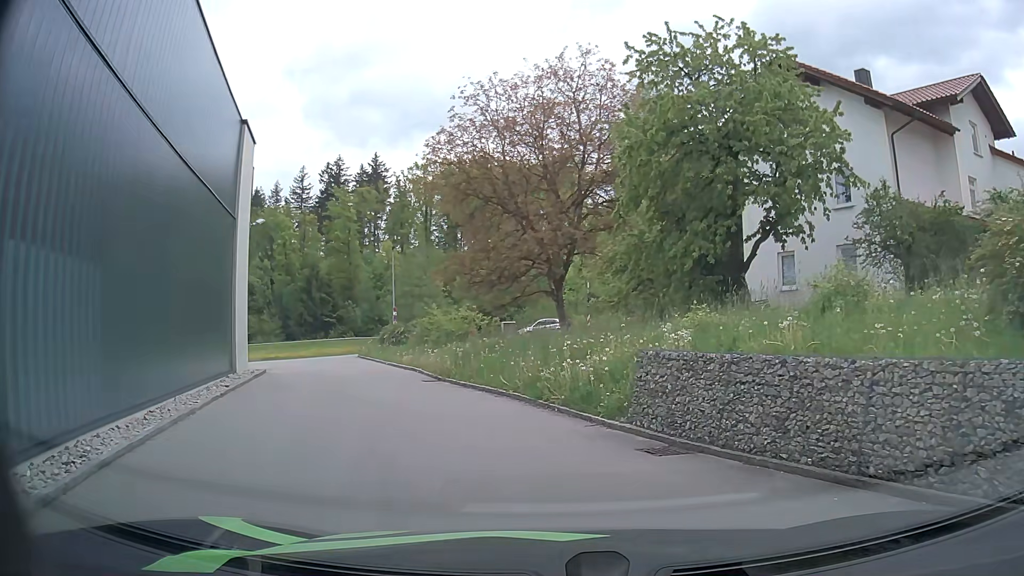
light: Day
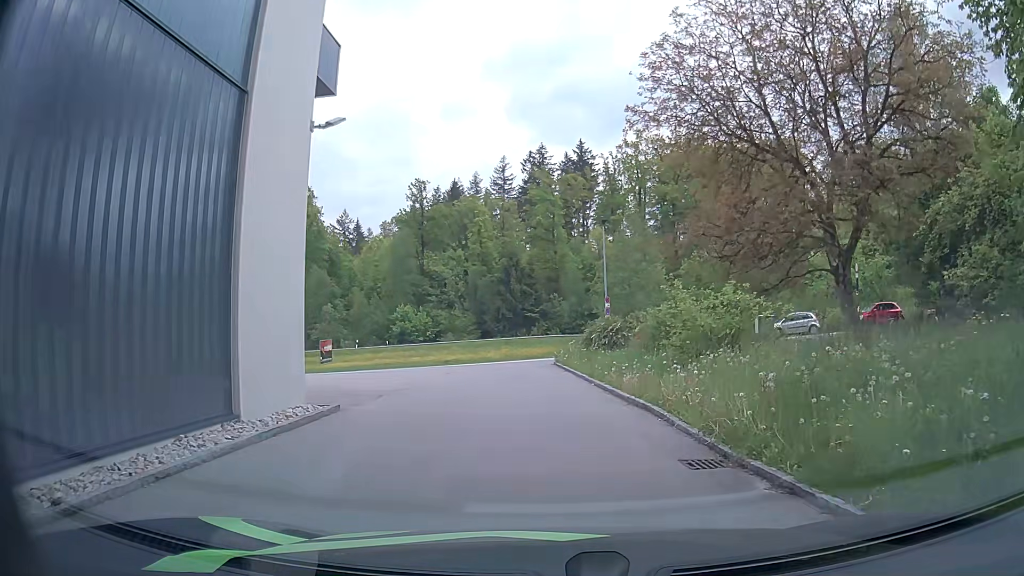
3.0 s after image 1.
(-2.1, +11.3) m; -18°
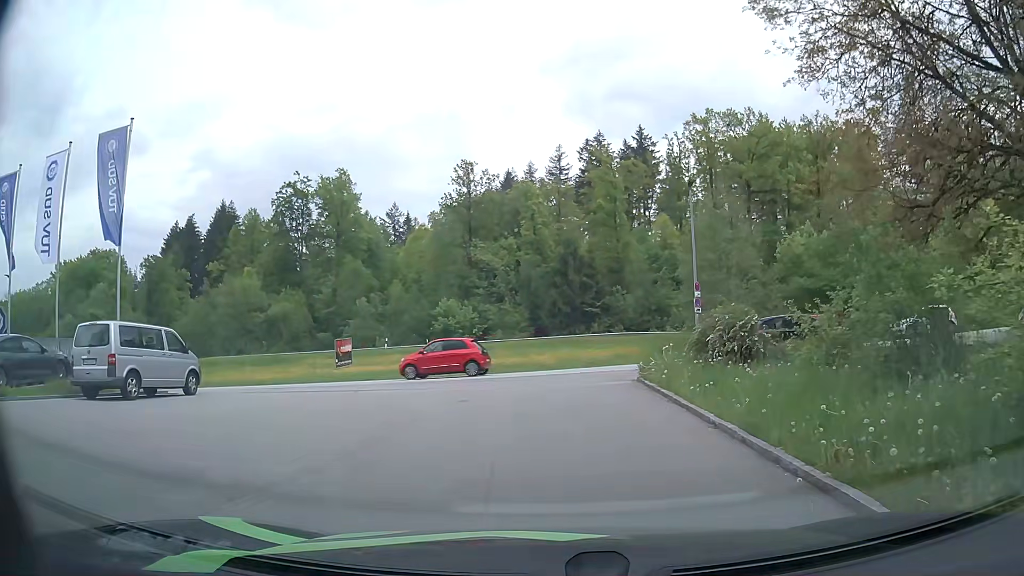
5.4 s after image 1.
(-0.3, +10.0) m; -4°
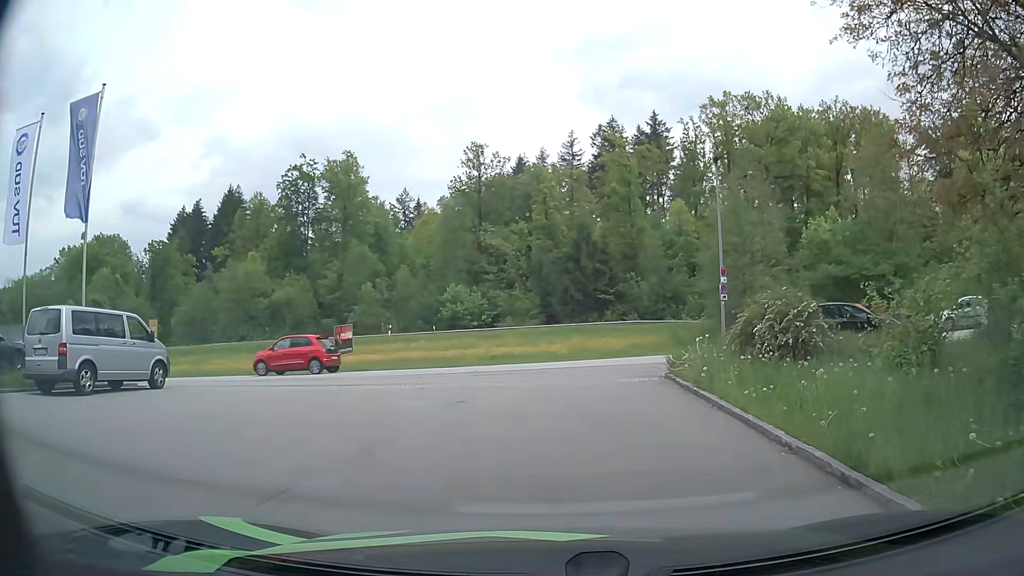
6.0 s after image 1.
(0.0, +2.5) m; -1°
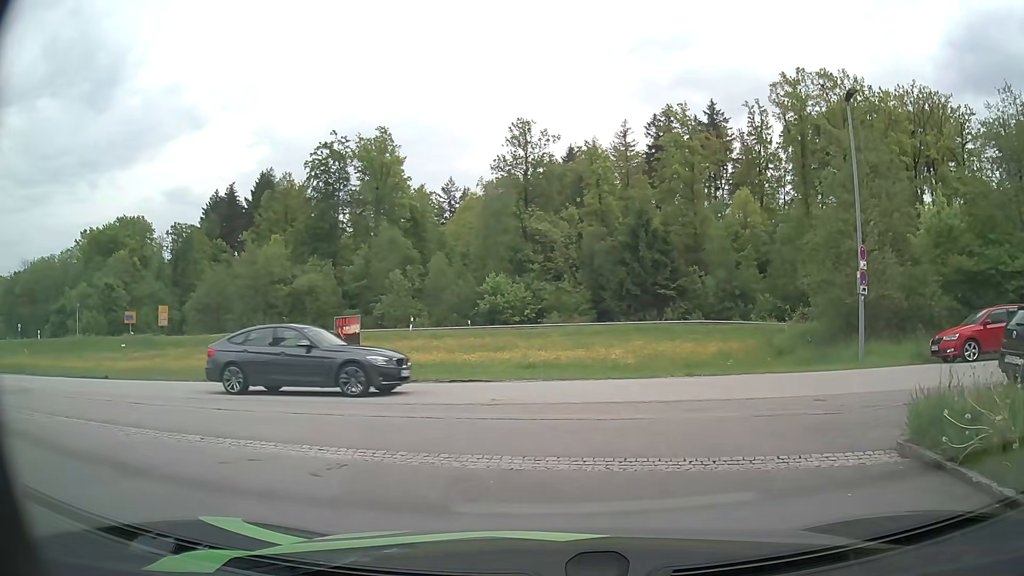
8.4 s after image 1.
(-0.3, +8.7) m; -4°
